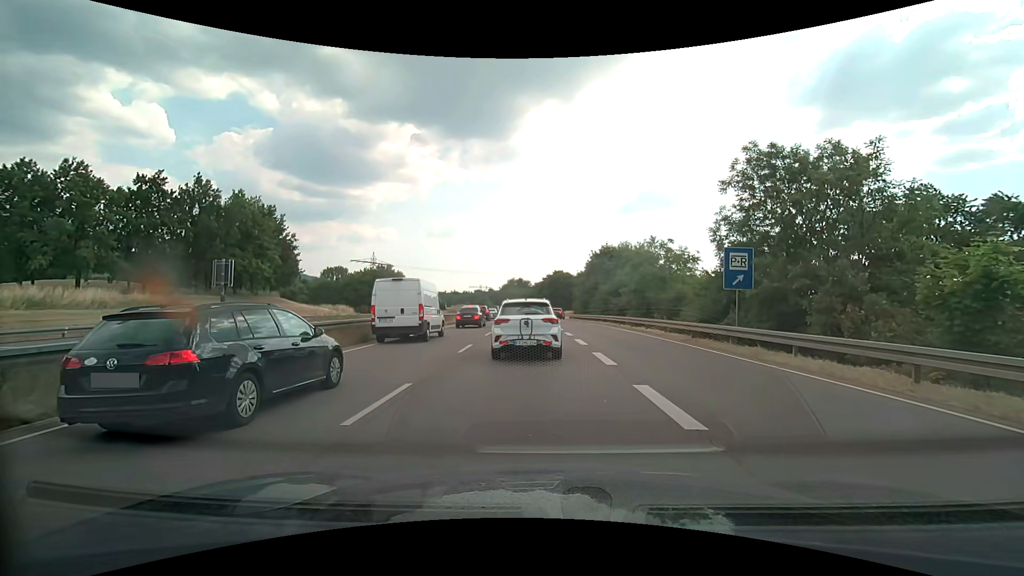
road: trunk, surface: asphalt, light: Day
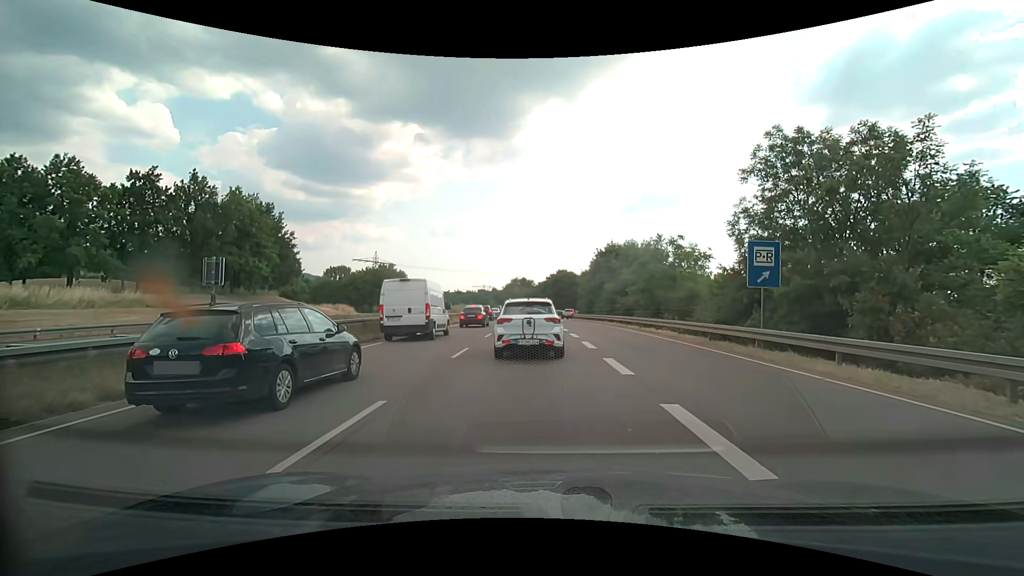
(0.0, +1.7) m; -1°
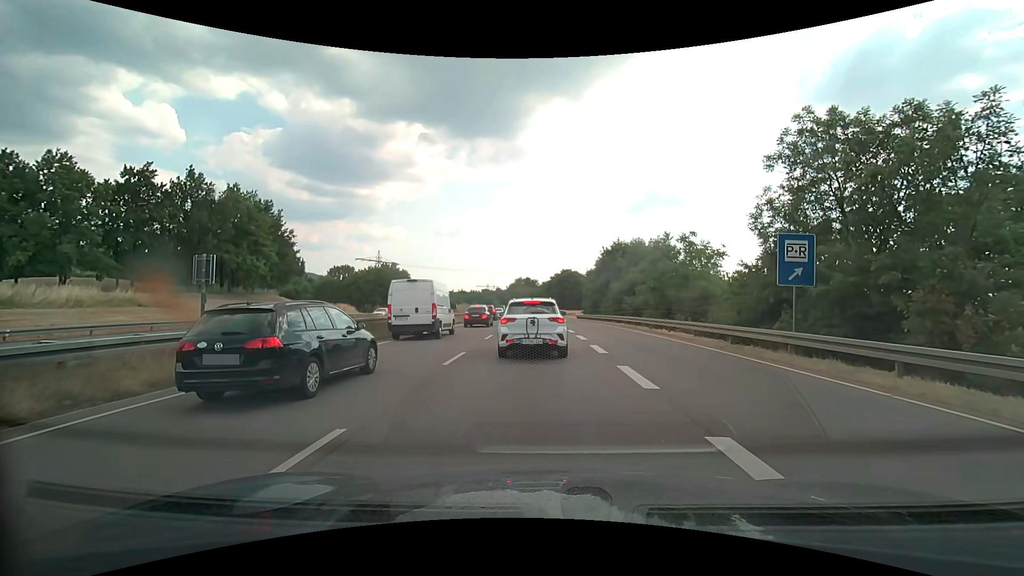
(0.0, +1.7) m; 0°
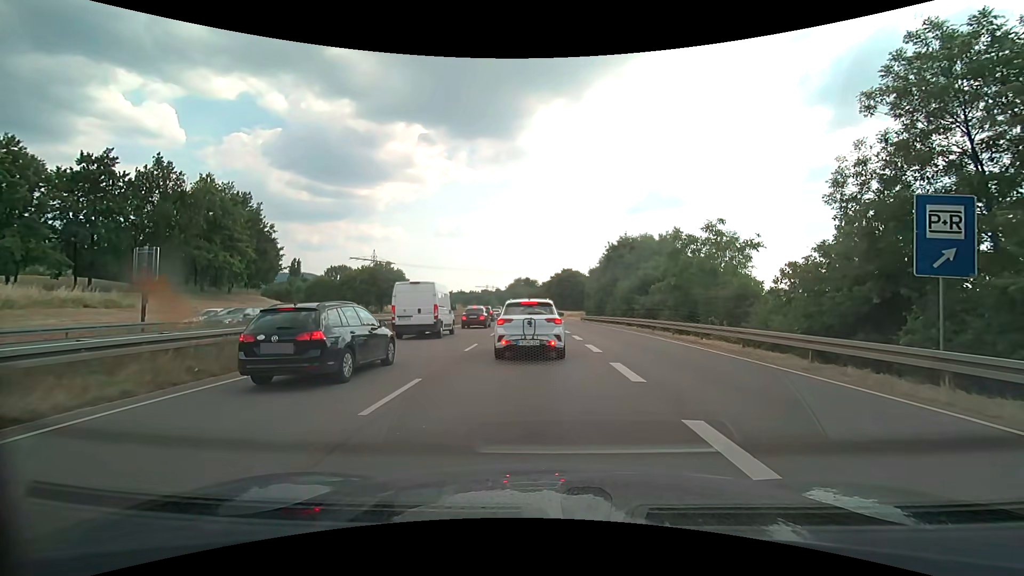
(+0.1, +5.3) m; 0°
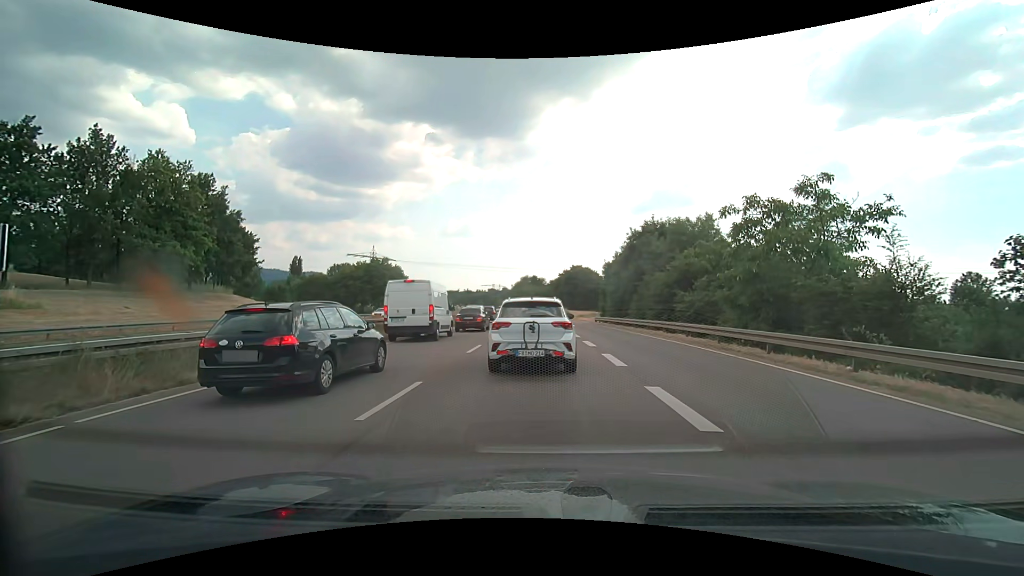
(0.0, +9.4) m; 0°
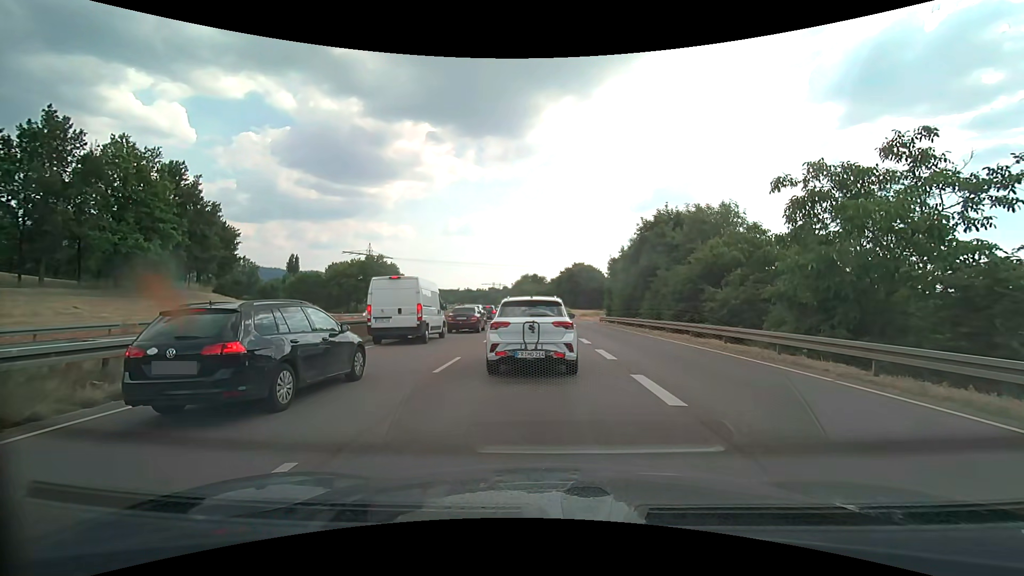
(0.0, +4.6) m; 0°
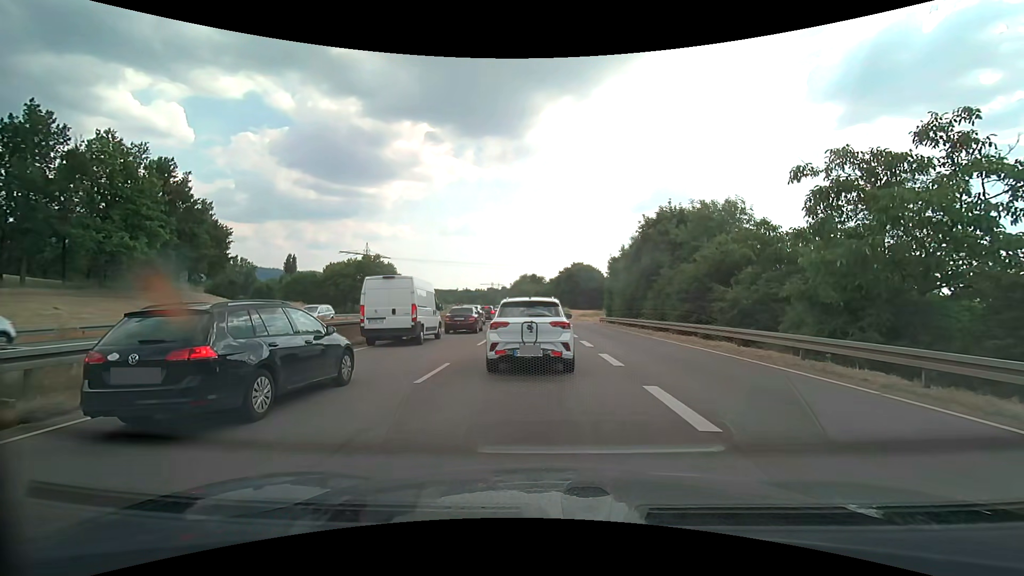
(0.0, +1.4) m; +1°
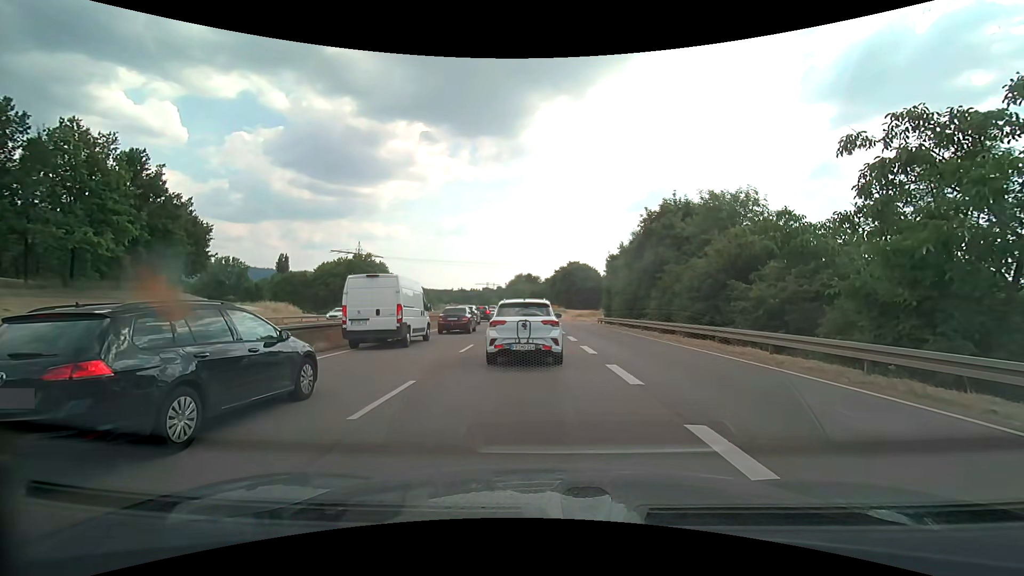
(0.0, +2.8) m; -1°
(0, +10) (0, +20) (0, +30) (0, +40) (-1, +50) (-1, +60) (-1, +70) (-2, +80) (-2, +90) (-3, +100) m
